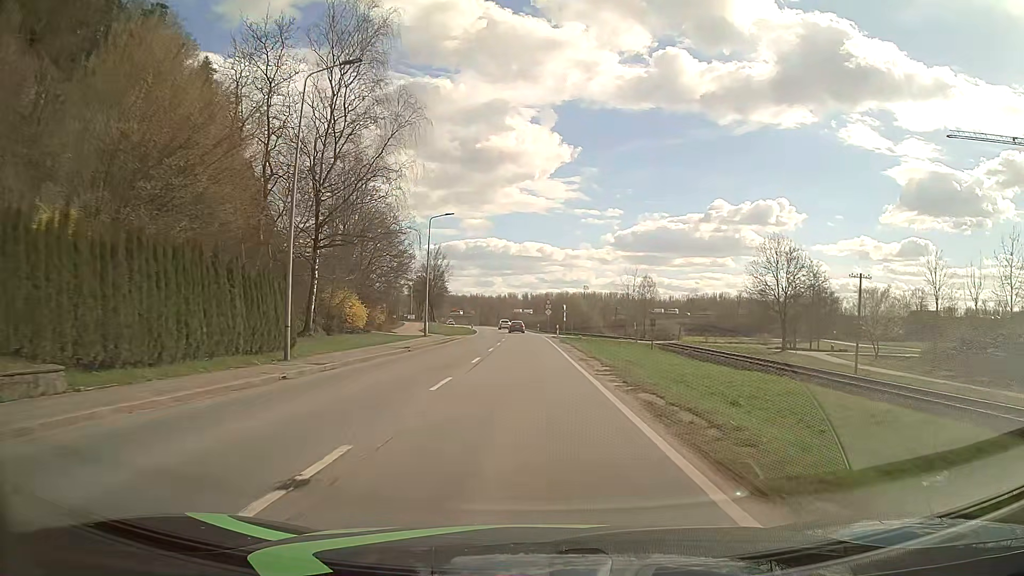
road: secondary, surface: asphalt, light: Day
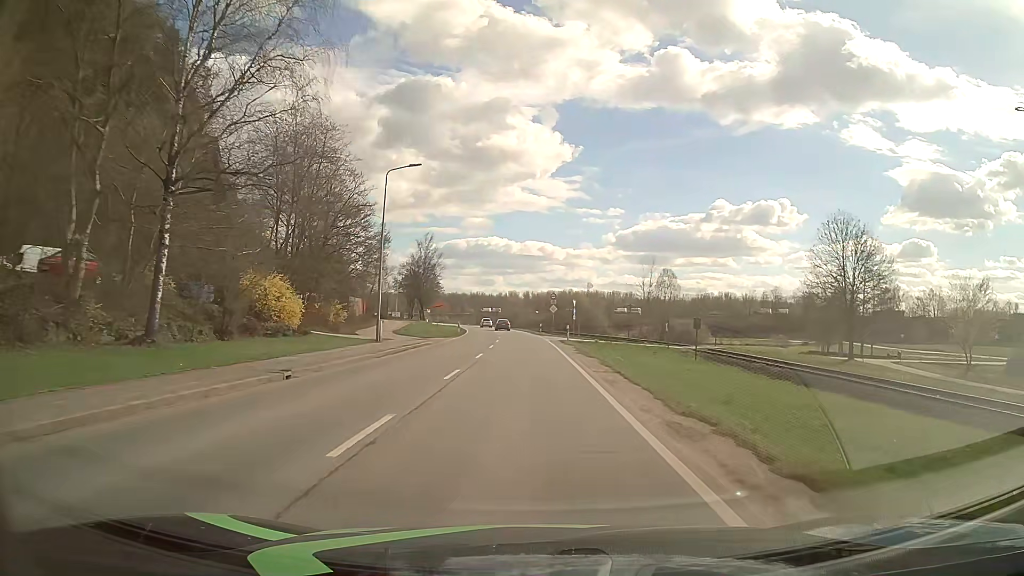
(0.0, +15.8) m; 0°
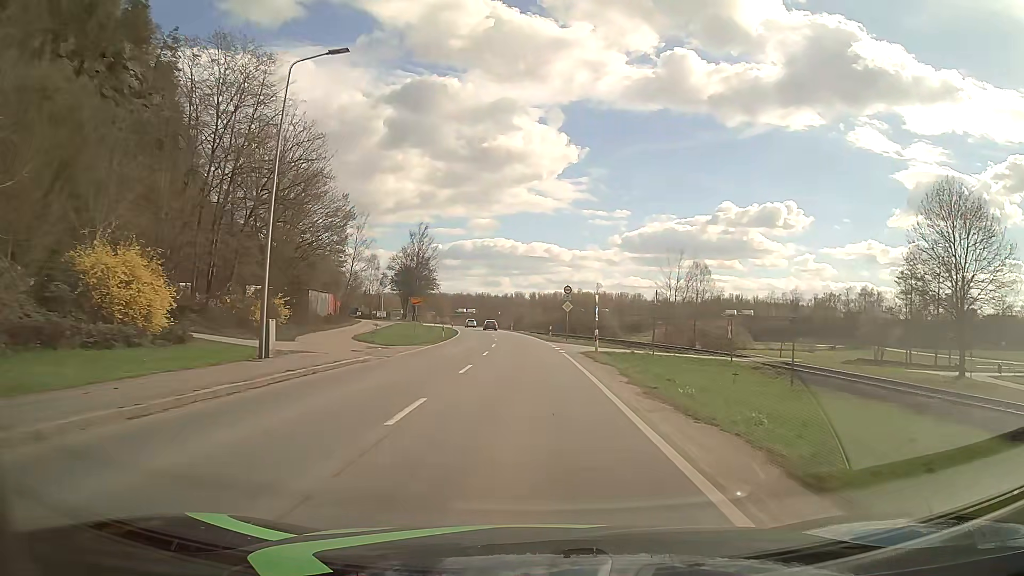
(-0.1, +15.8) m; -1°
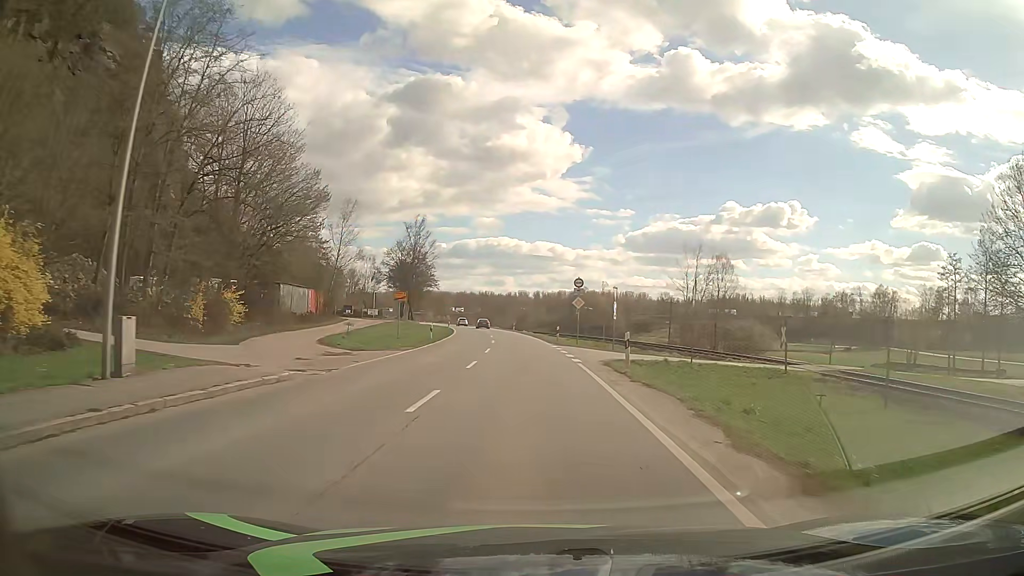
(0.0, +7.9) m; 0°
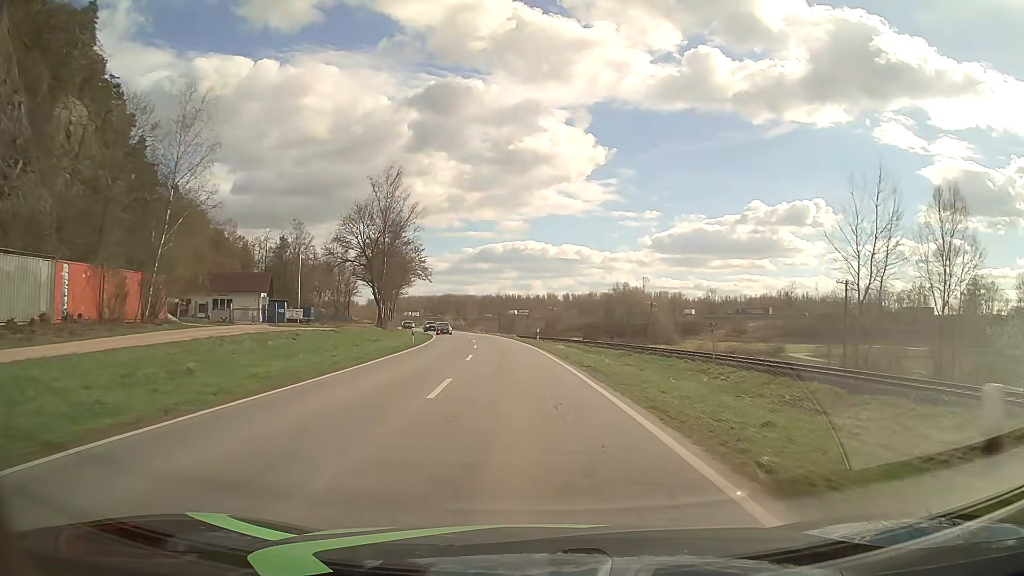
(-0.7, +40.3) m; -2°
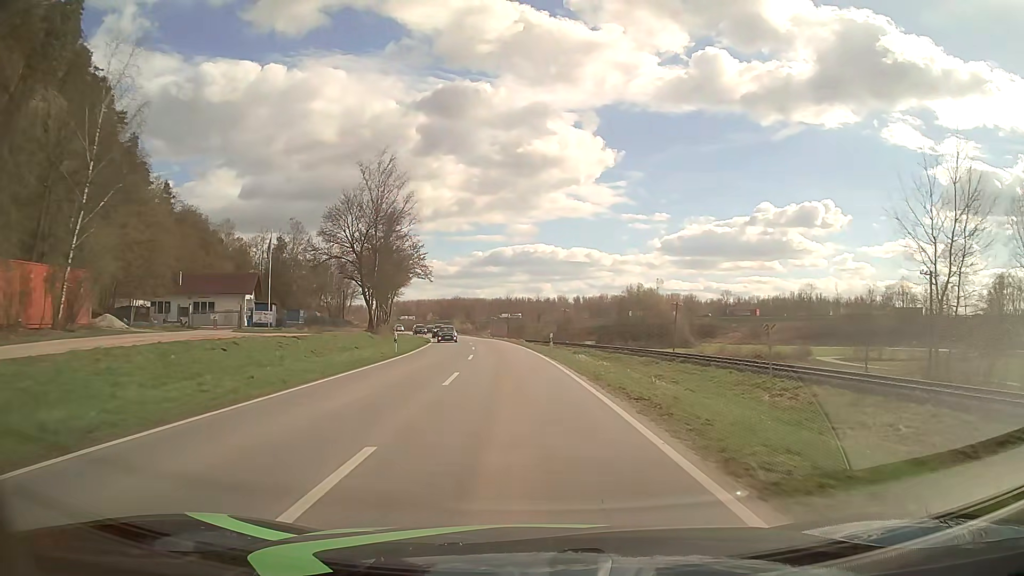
(-0.1, +8.7) m; -1°
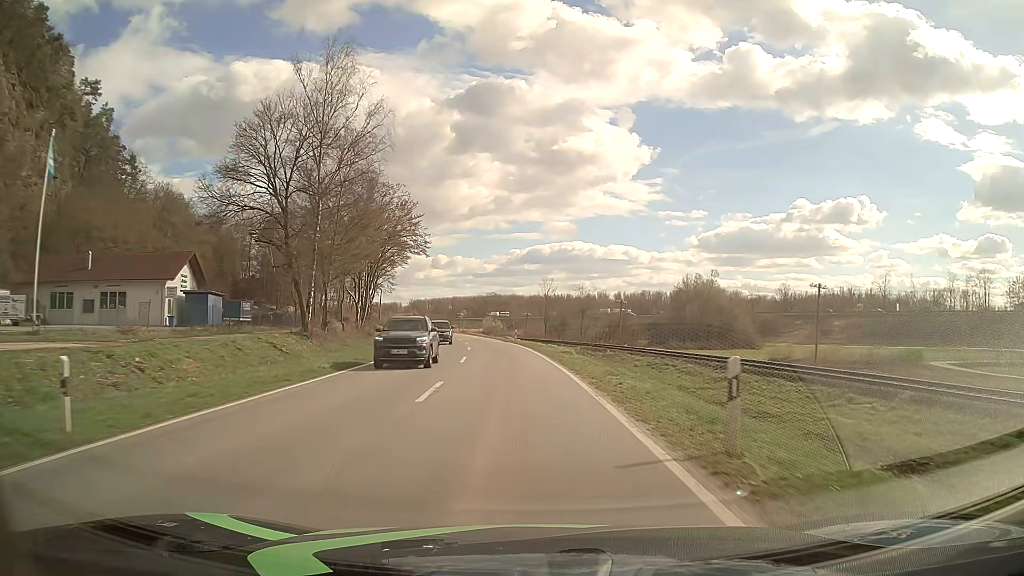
(-0.8, +28.3) m; -4°
